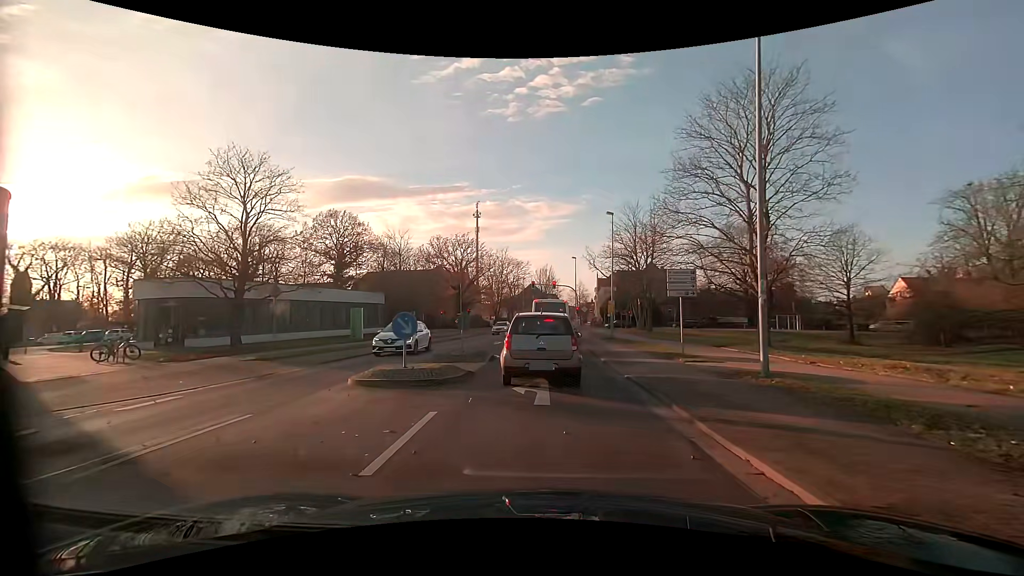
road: residential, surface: asphalt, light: Day
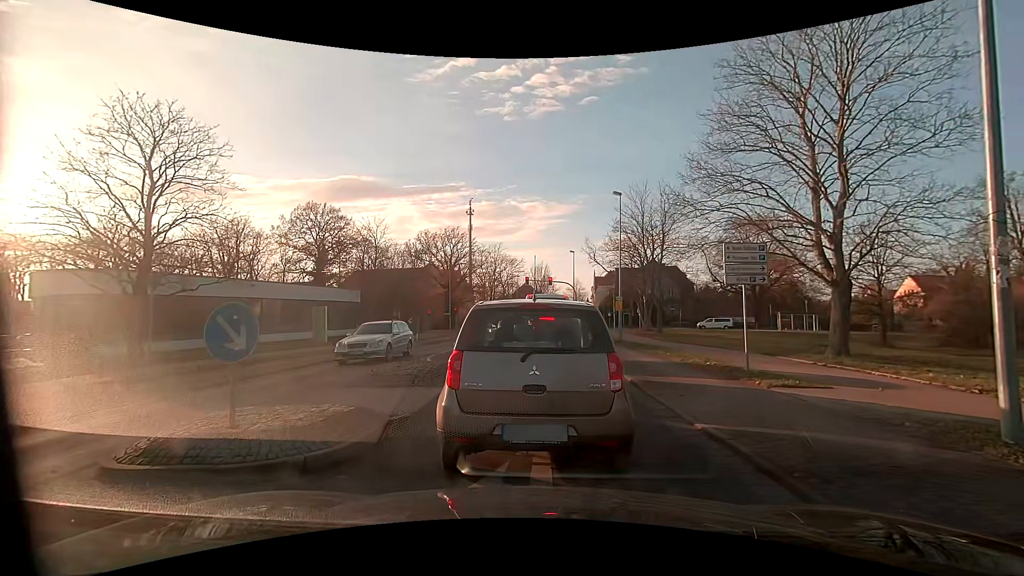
(-0.1, +5.6) m; -1°
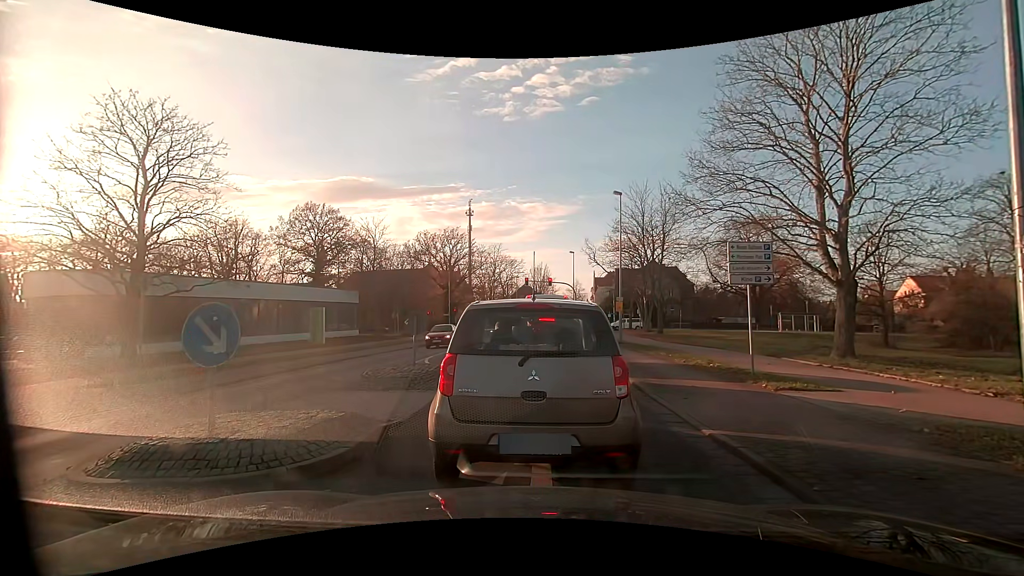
(0.0, +0.3) m; 0°
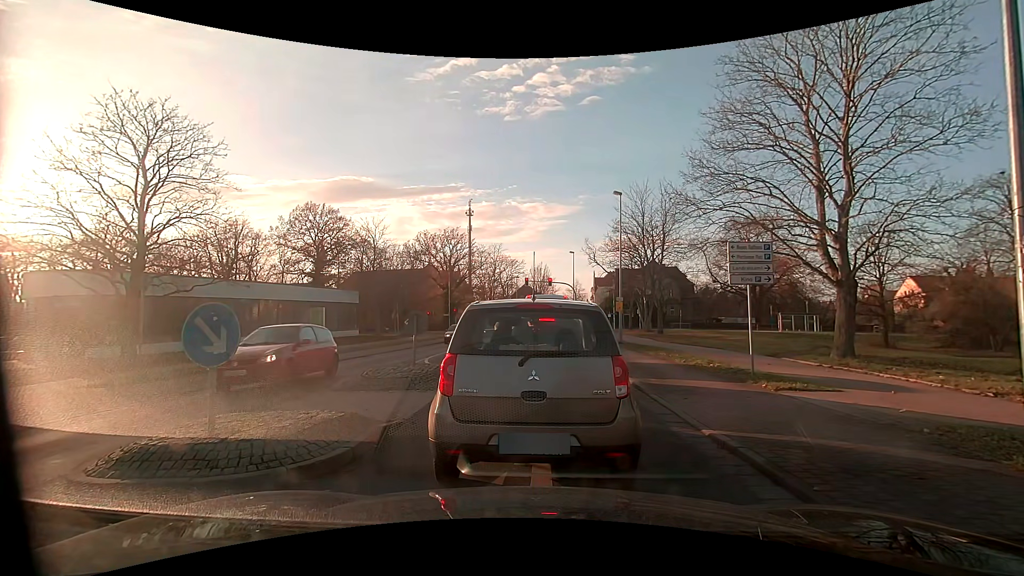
(0.0, 0.0) m; 0°
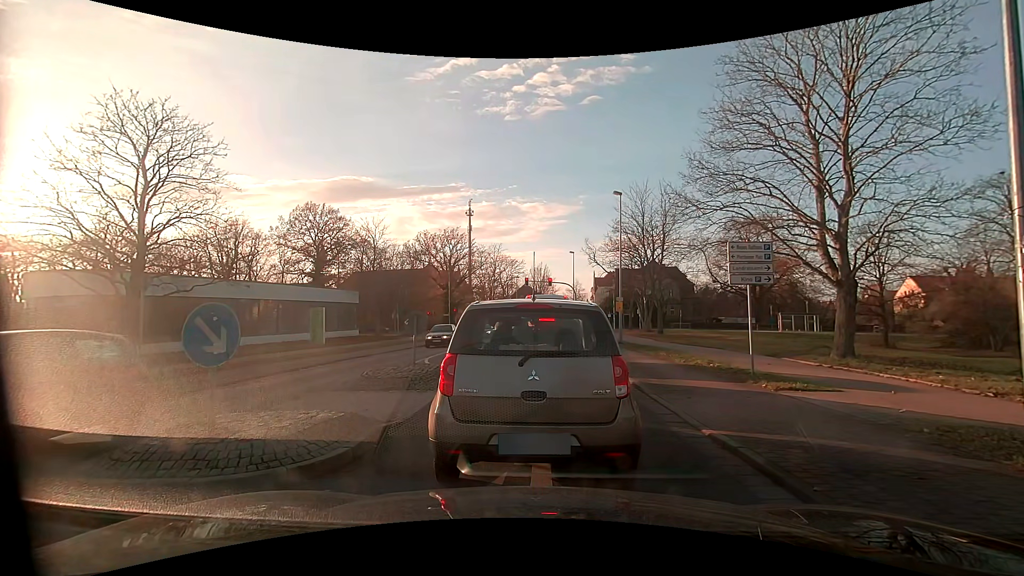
(0.0, 0.0) m; 0°
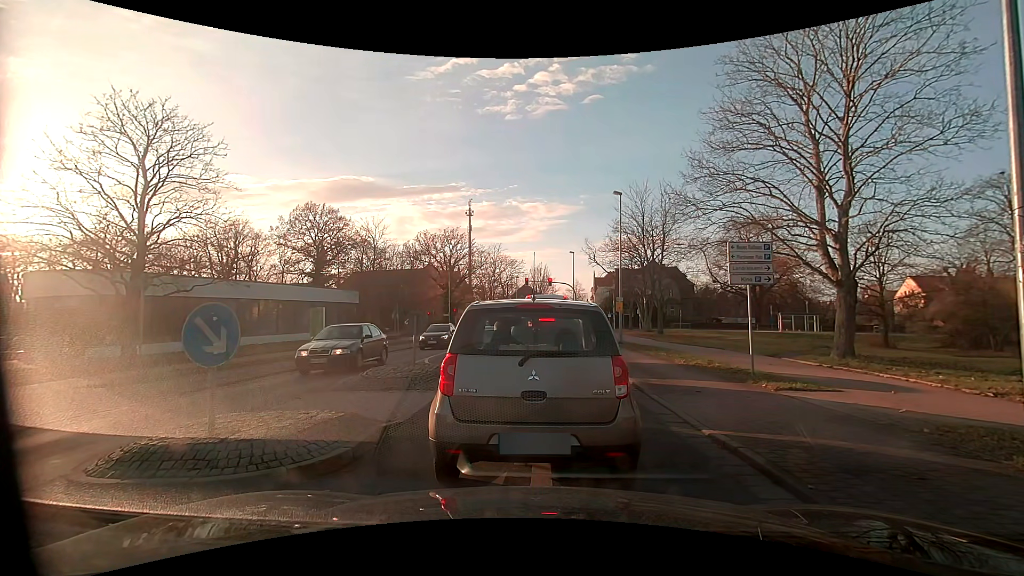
(0.0, 0.0) m; 0°
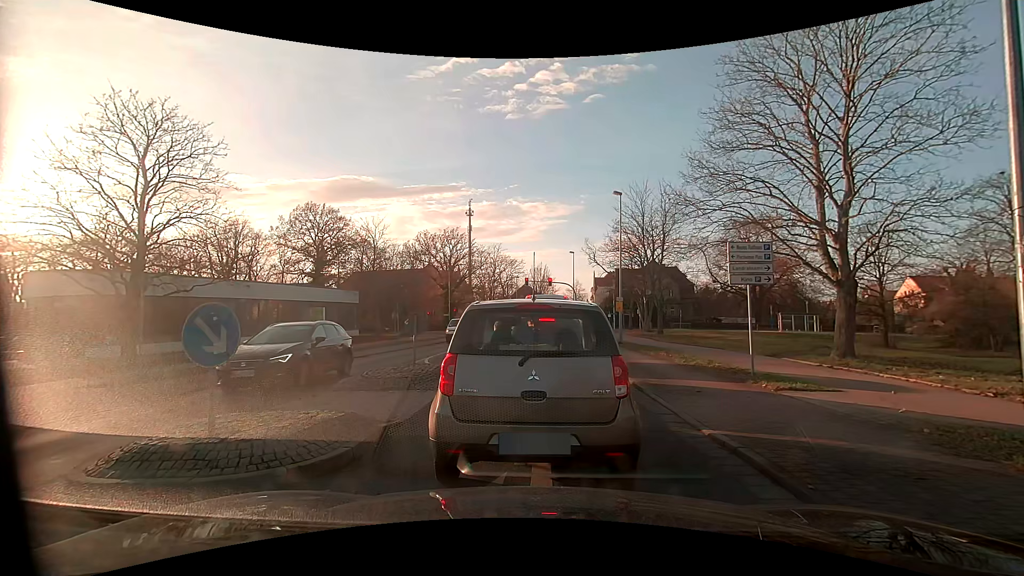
(0.0, 0.0) m; 0°
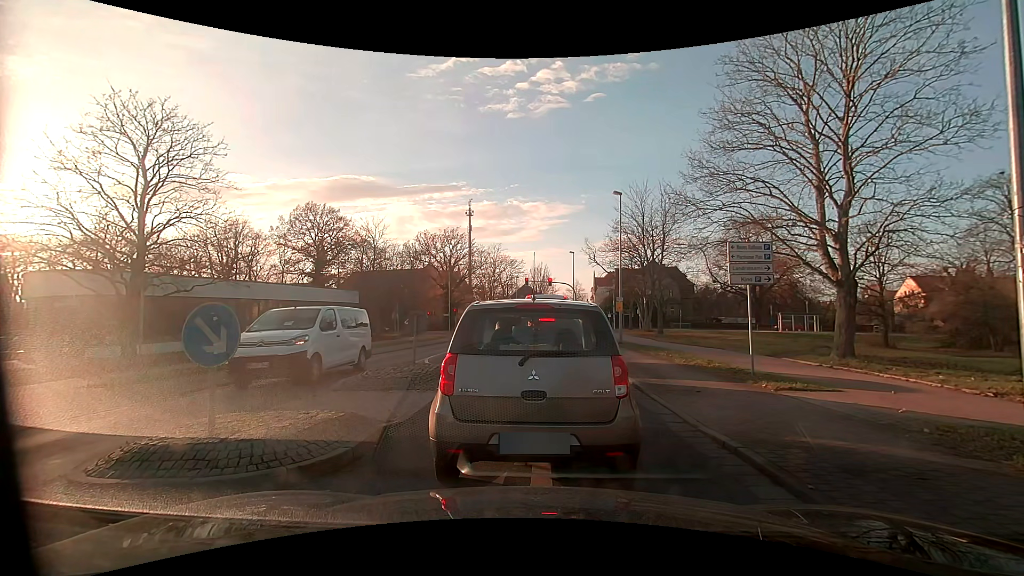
(0.0, 0.0) m; 0°
(0, +10) (+1, +20) (+1, +30) (+1, +40) (+1, +50) (+2, +60) (+3, +70) (+8, +78) (+17, +82) (+27, +80) m
